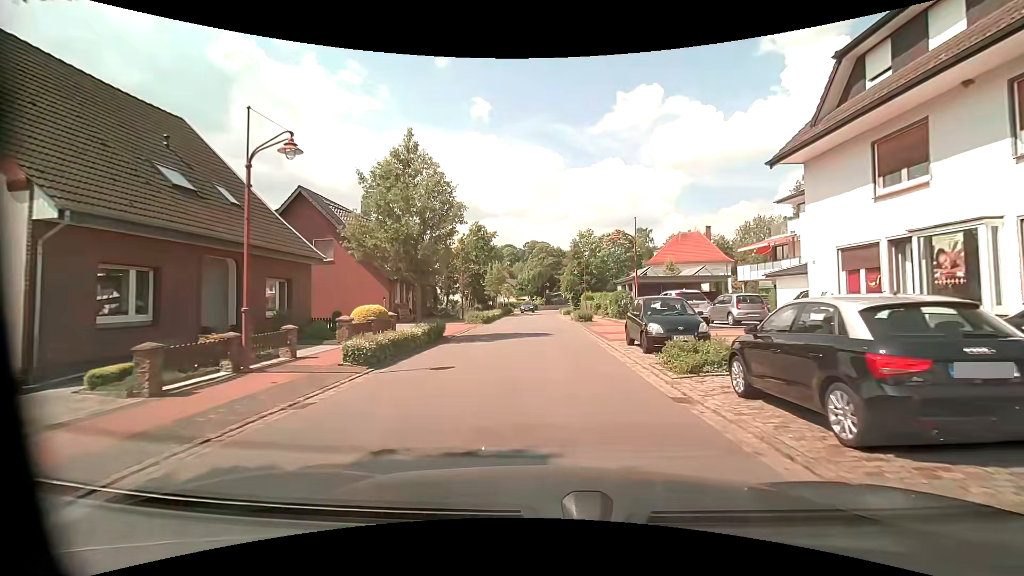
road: residential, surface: asphalt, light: Day
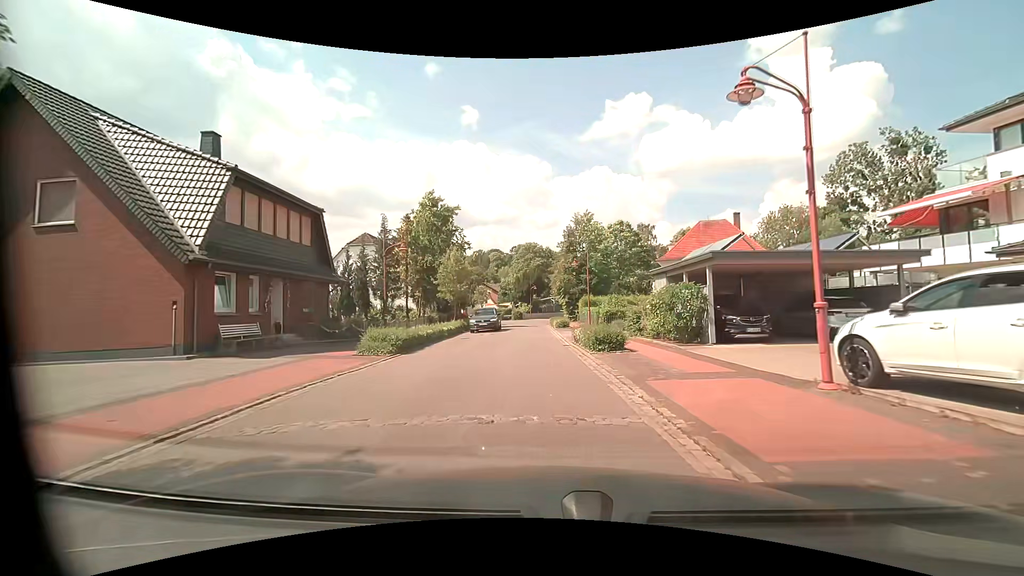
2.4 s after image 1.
(+0.3, +18.0) m; +1°
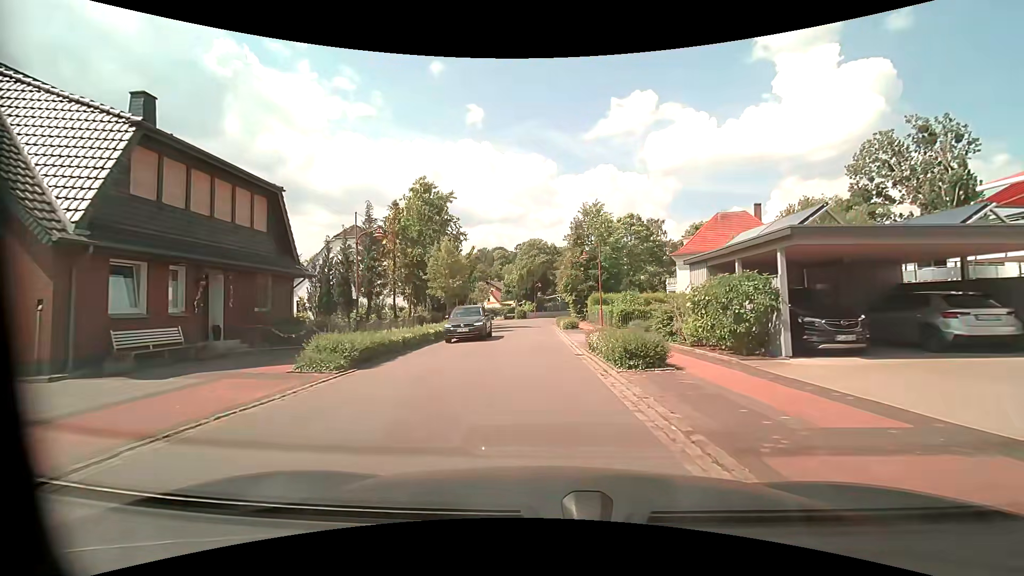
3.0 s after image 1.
(0.0, +4.5) m; -1°
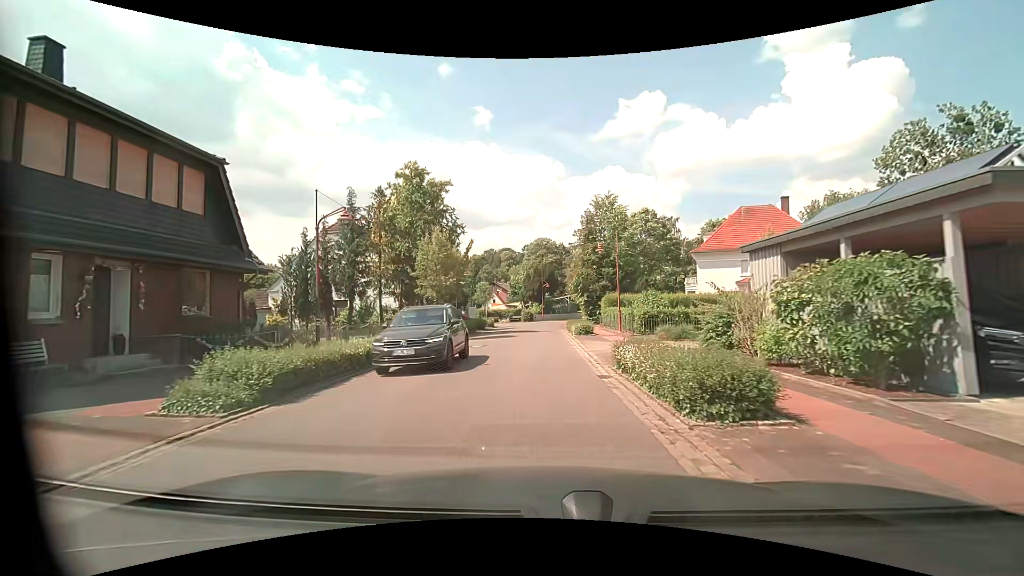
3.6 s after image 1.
(0.0, +4.5) m; -1°
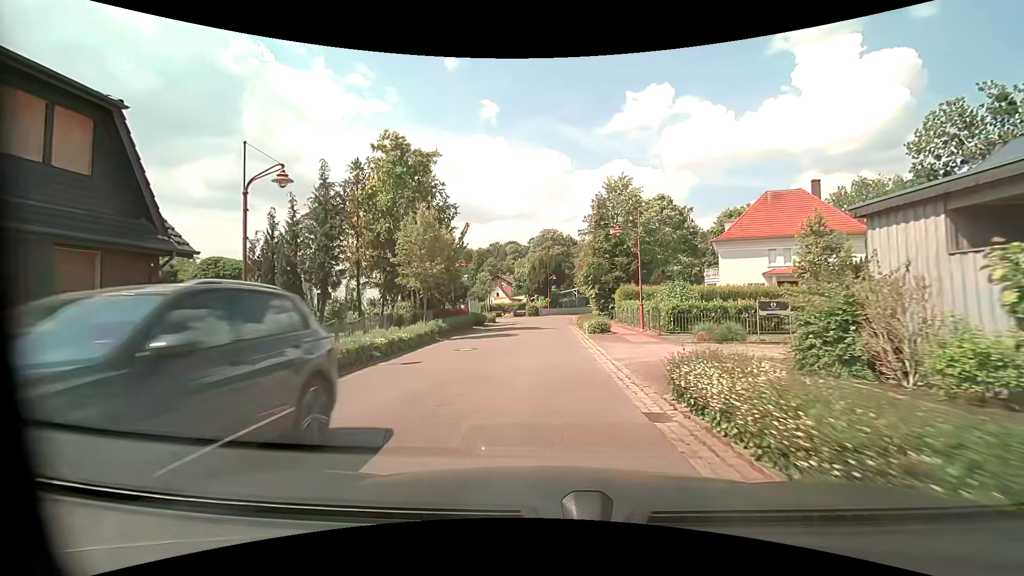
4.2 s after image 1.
(0.0, +4.5) m; 0°
